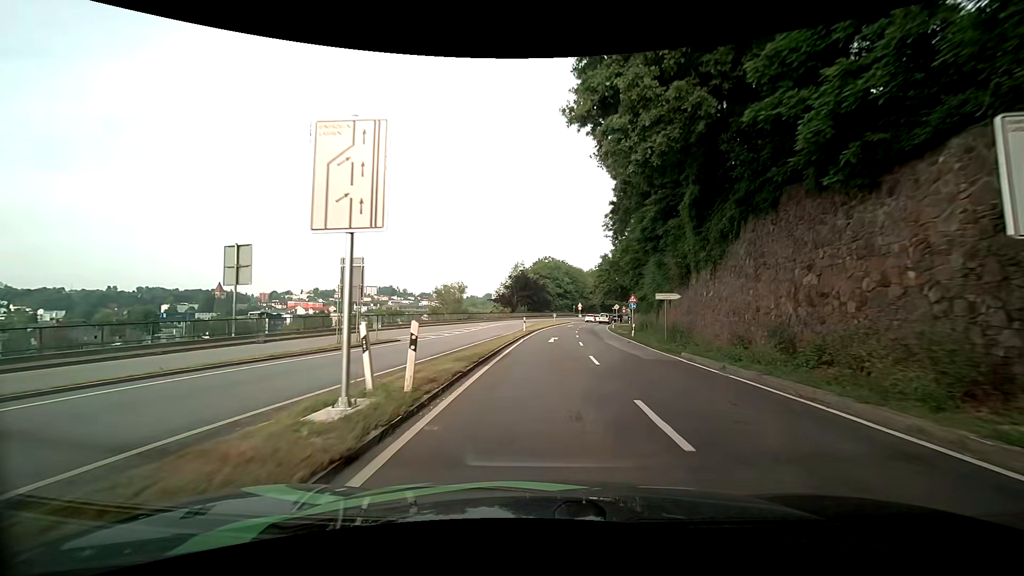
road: primary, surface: asphalt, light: Day
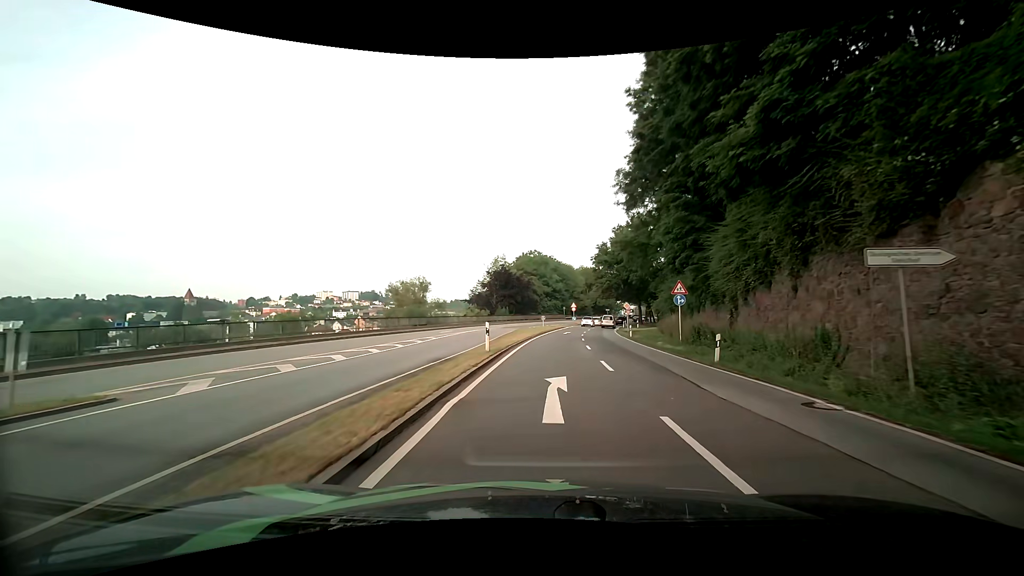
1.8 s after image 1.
(+0.2, +19.3) m; +2°
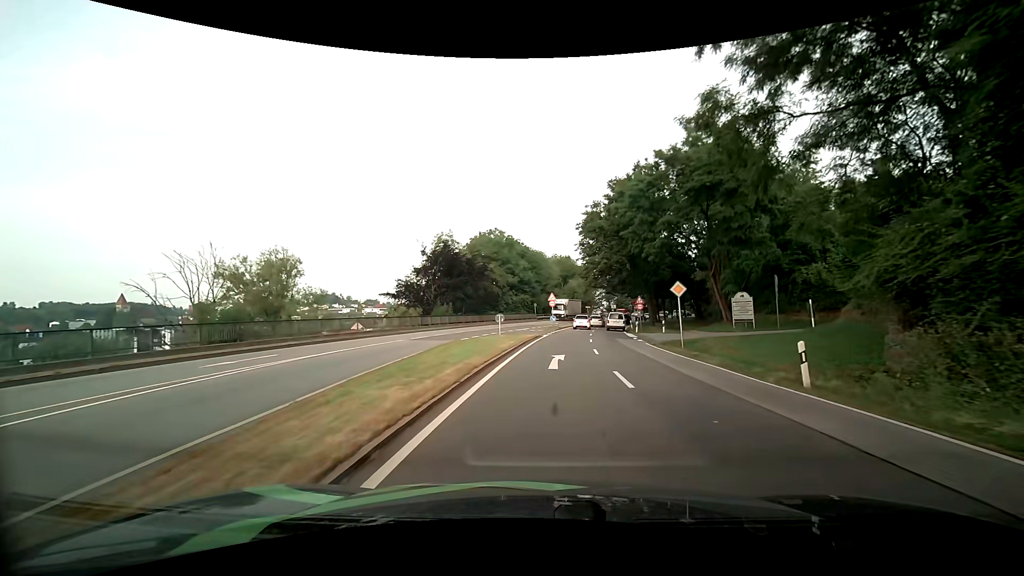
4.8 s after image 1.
(+0.5, +30.2) m; +3°
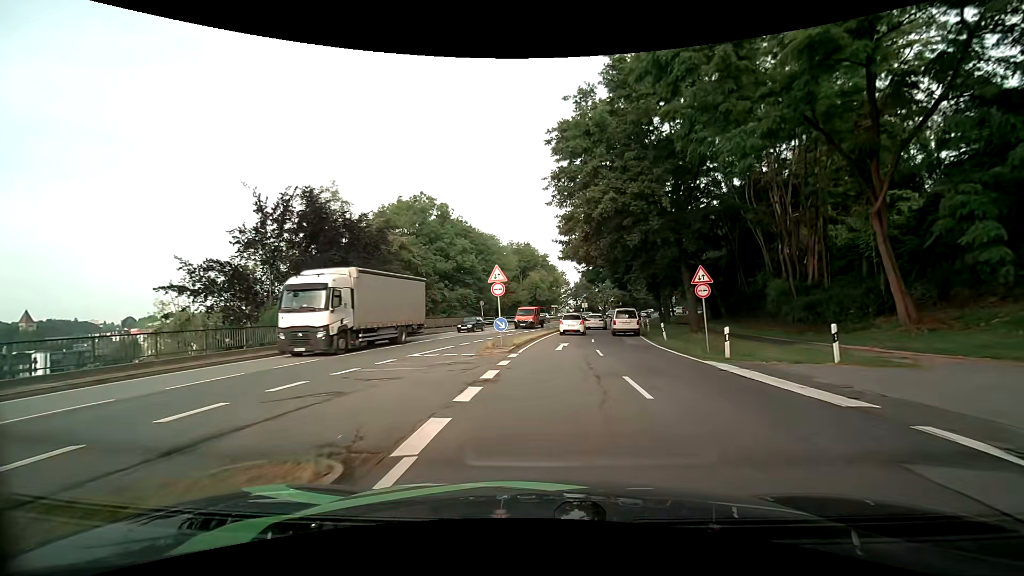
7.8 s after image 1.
(+1.3, +28.8) m; +5°
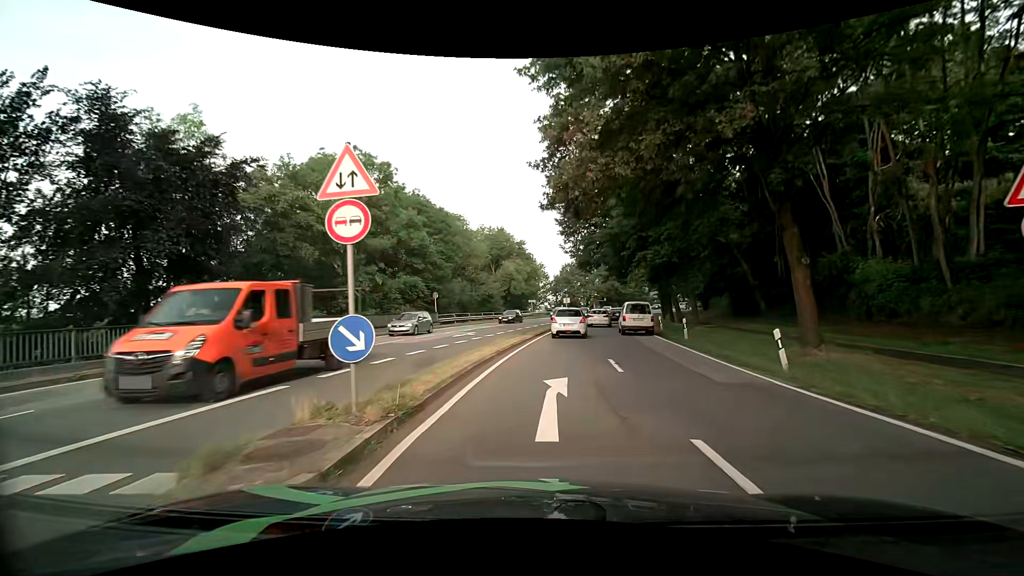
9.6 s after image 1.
(+0.3, +14.9) m; +2°
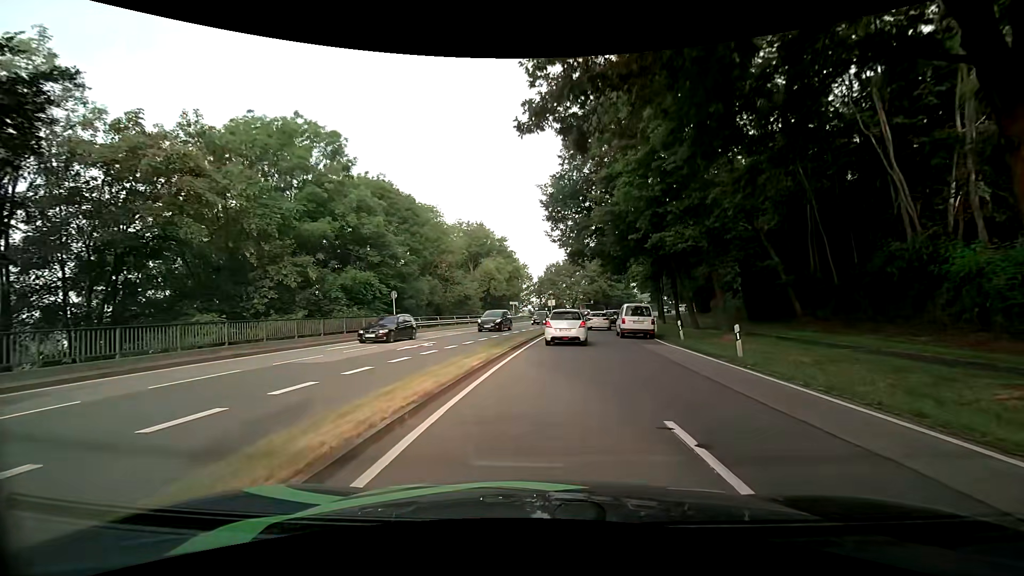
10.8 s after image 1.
(+0.2, +7.9) m; +2°
